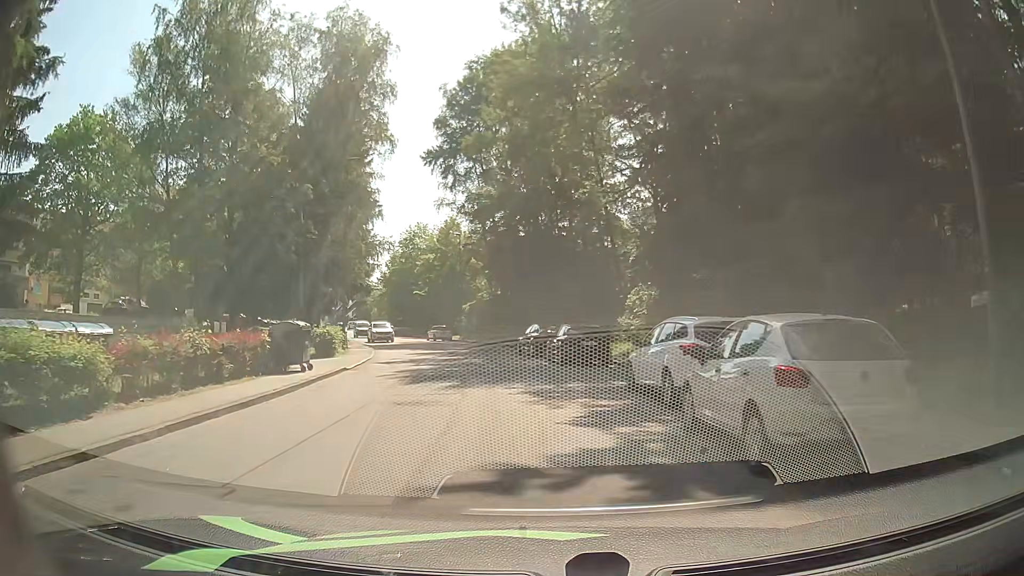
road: residential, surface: asphalt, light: Day
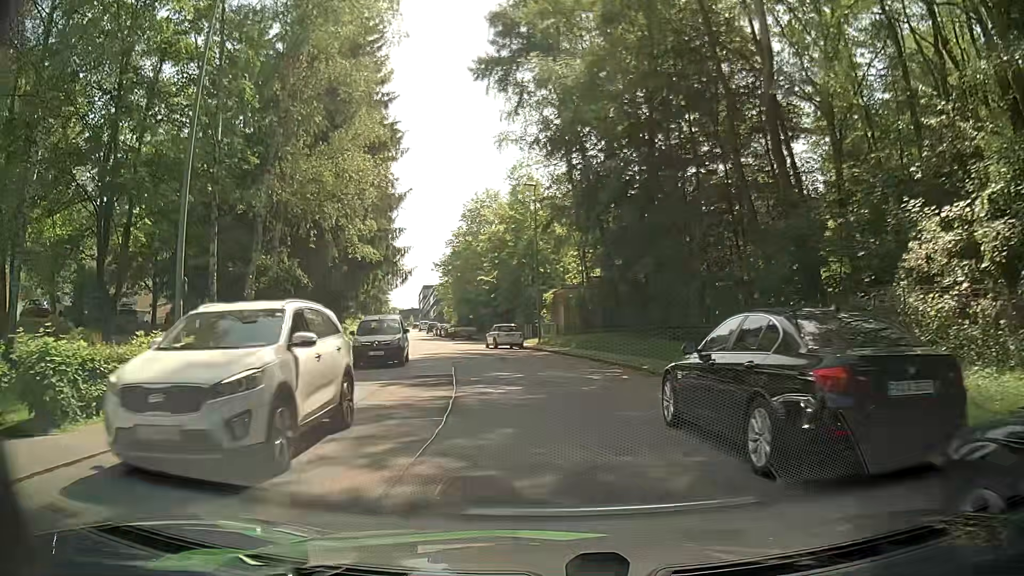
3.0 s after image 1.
(-2.0, +23.0) m; -10°
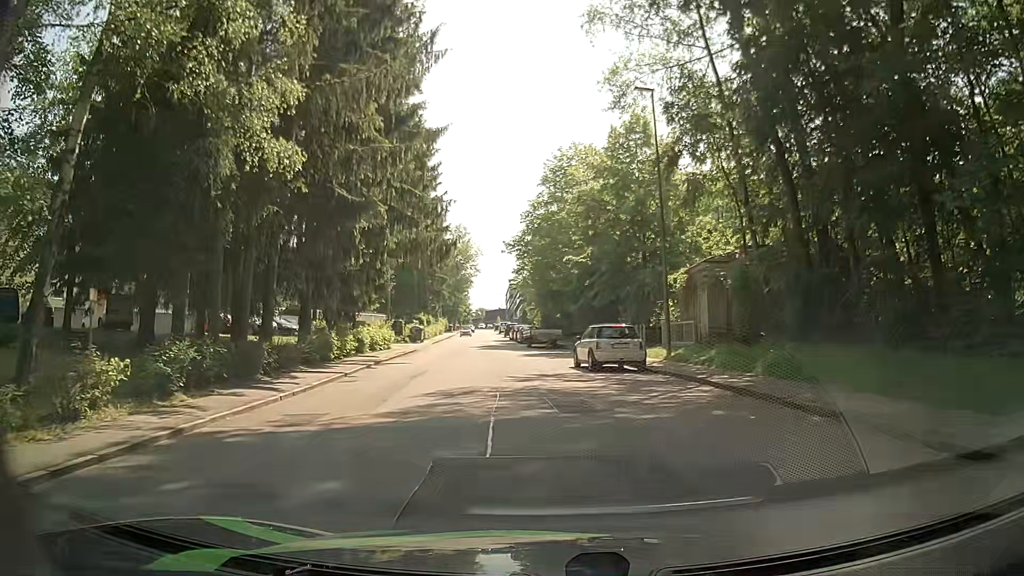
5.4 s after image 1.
(-1.6, +18.2) m; -8°
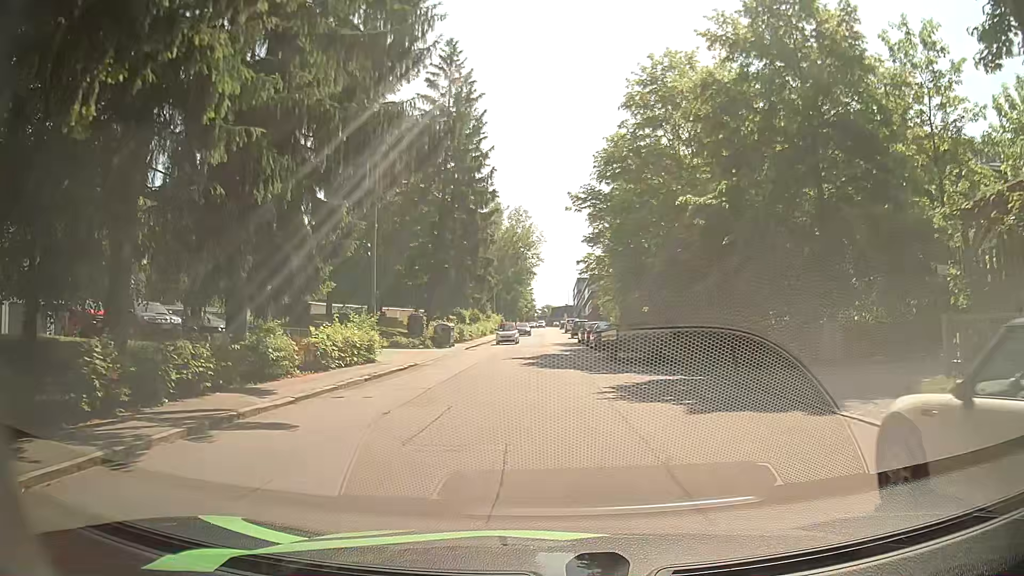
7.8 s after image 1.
(-1.2, +18.0) m; -6°
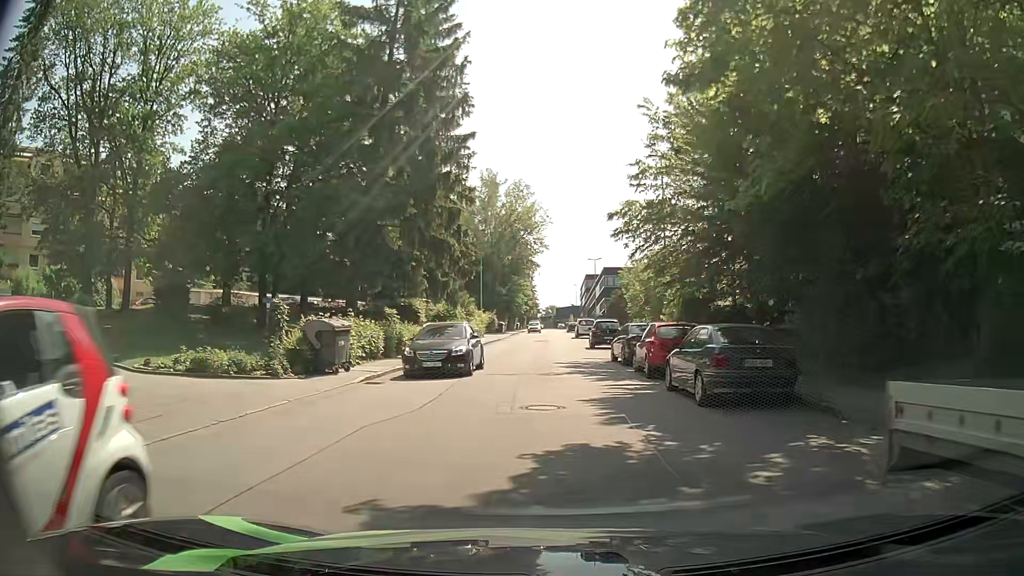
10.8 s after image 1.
(-0.7, +22.9) m; -2°
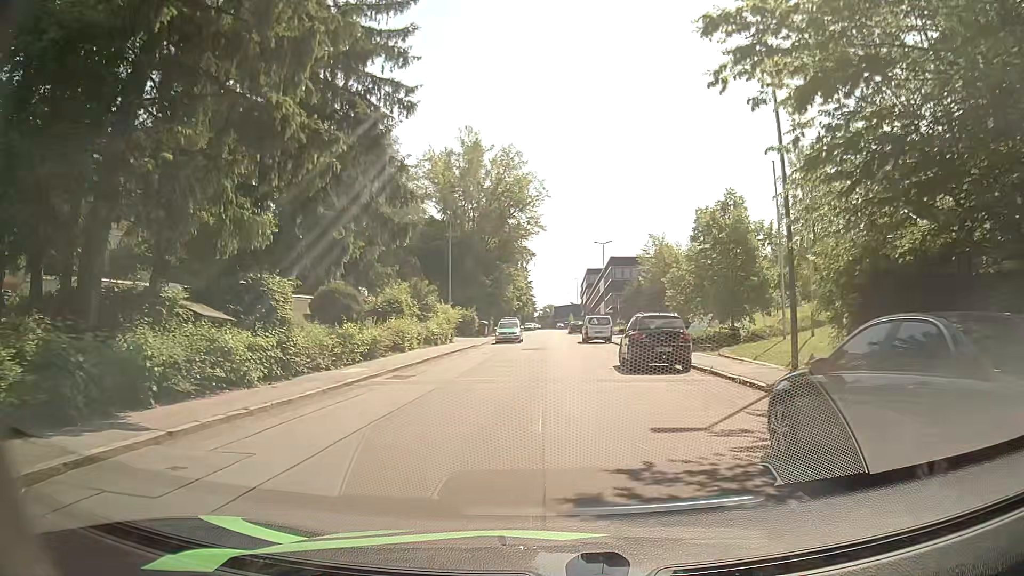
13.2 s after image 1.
(+0.2, +19.0) m; +1°
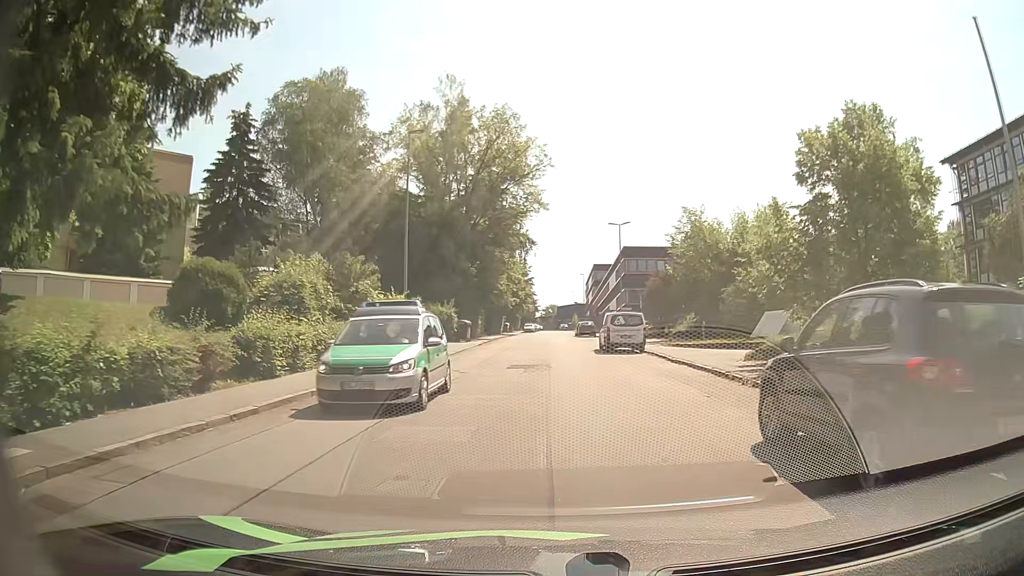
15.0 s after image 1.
(0.0, +14.9) m; 0°
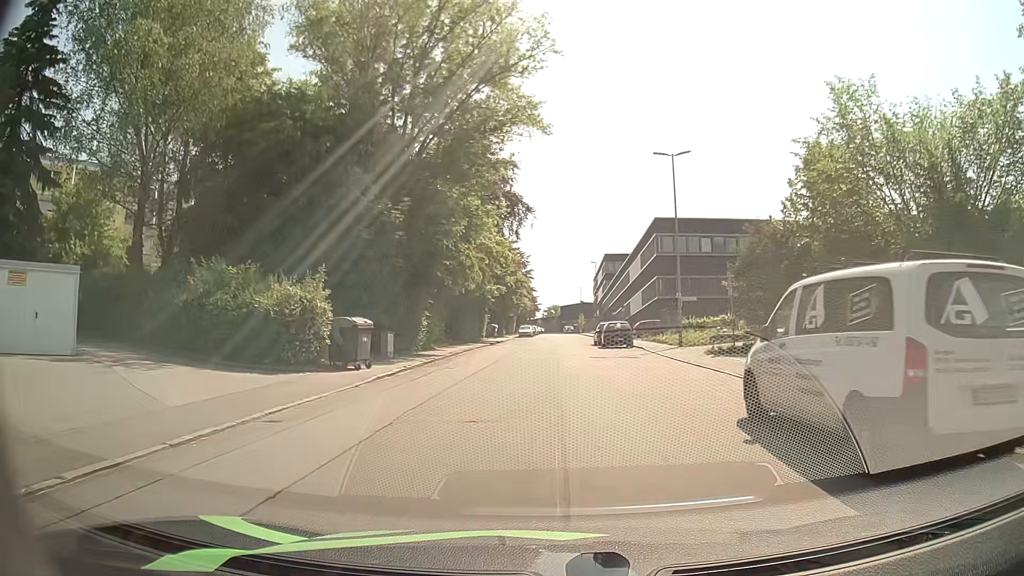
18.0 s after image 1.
(-0.3, +26.3) m; 0°
(0, +10) (0, +20) (0, +30) (0, +40) (0, +50) (0, +60) (0, +70) (0, +80) (0, +90) (0, +100) m
